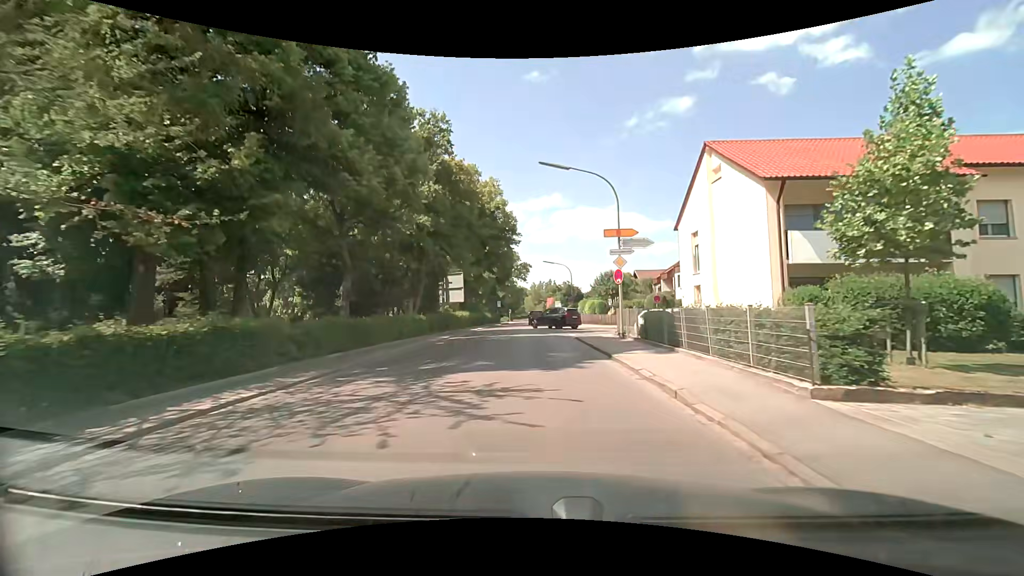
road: secondary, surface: asphalt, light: Day
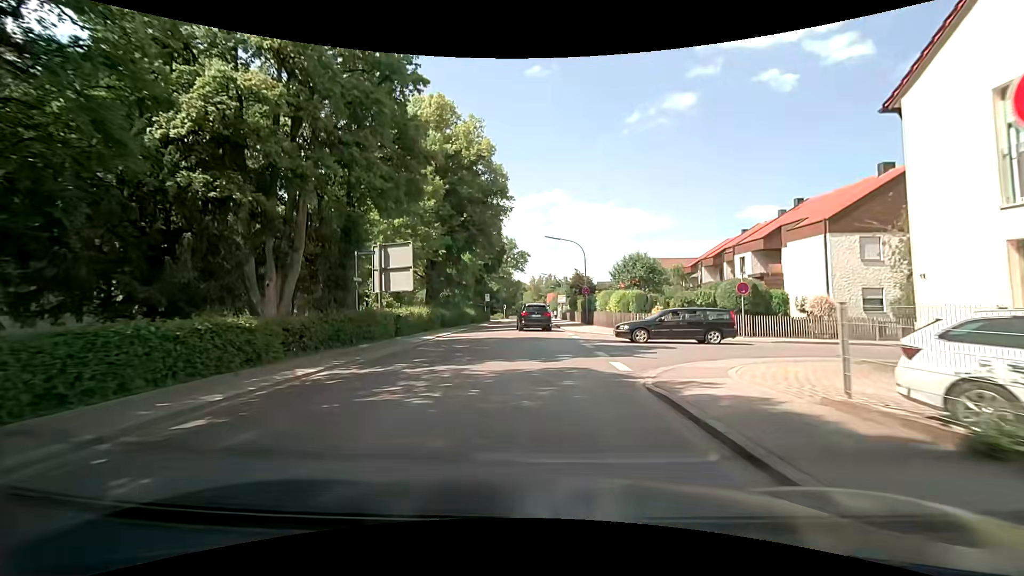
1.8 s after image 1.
(0.0, +17.4) m; 0°
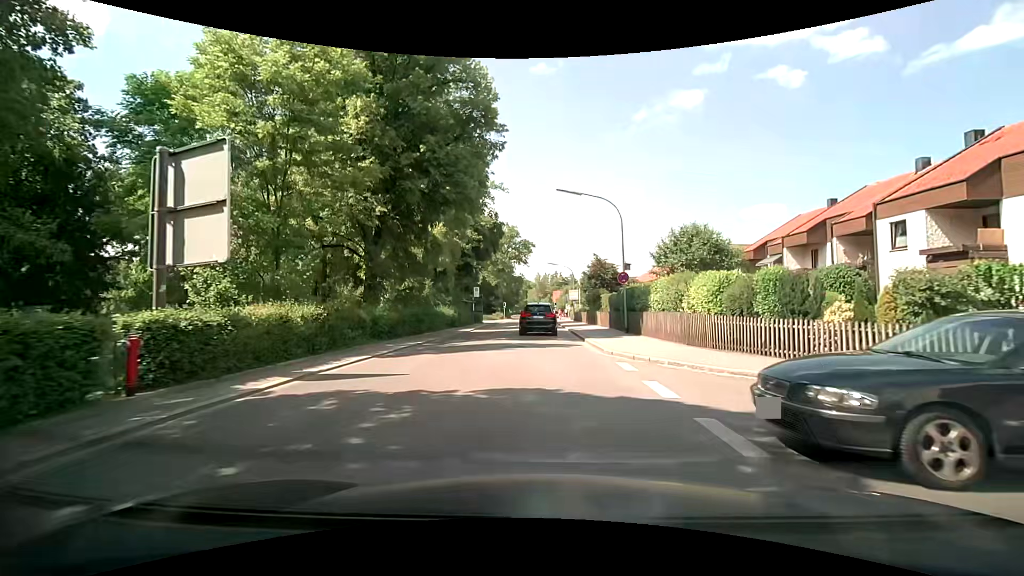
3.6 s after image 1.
(-0.1, +15.8) m; 0°
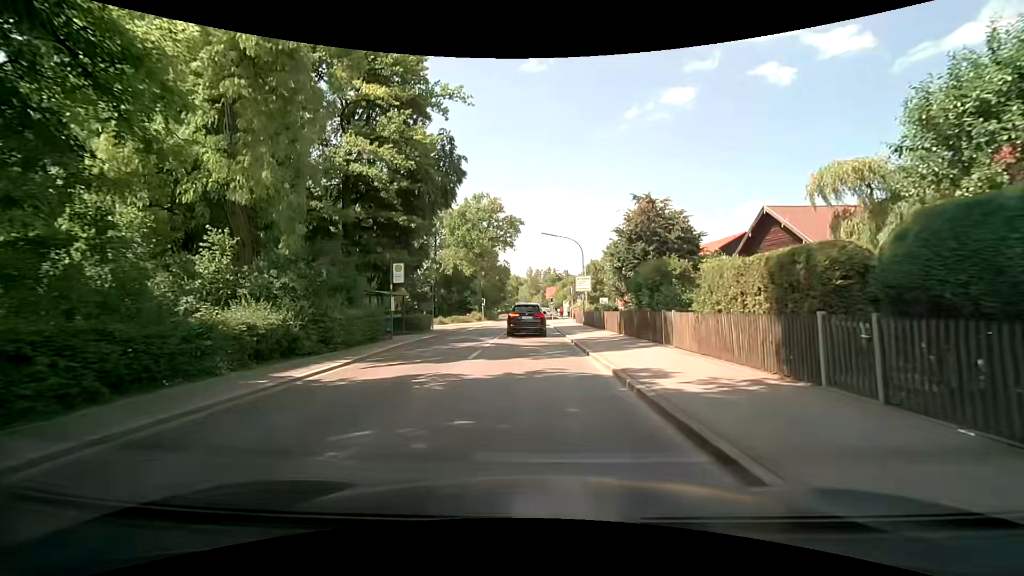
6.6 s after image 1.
(+0.3, +23.6) m; +1°
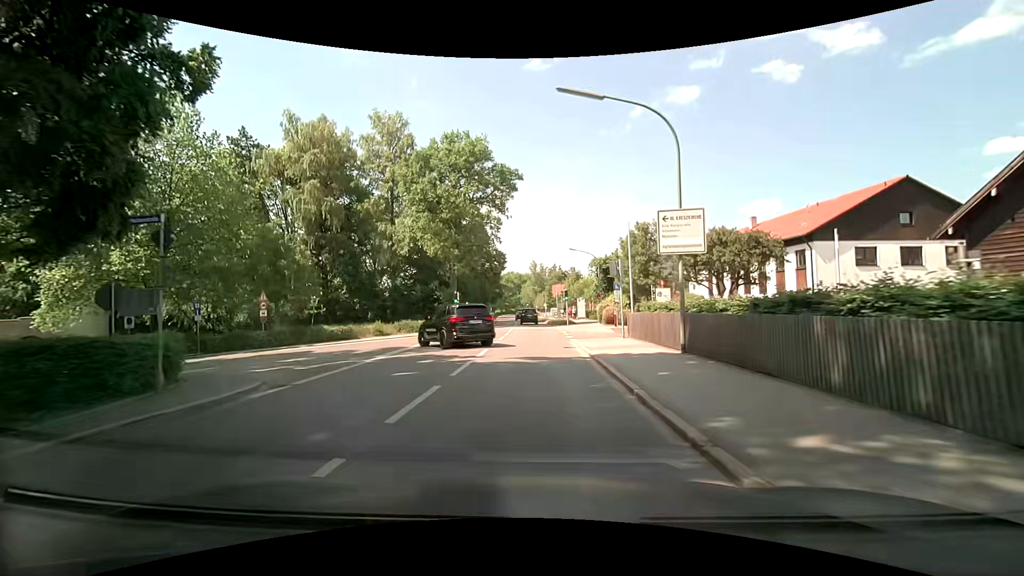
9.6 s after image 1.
(-0.3, +25.9) m; -1°
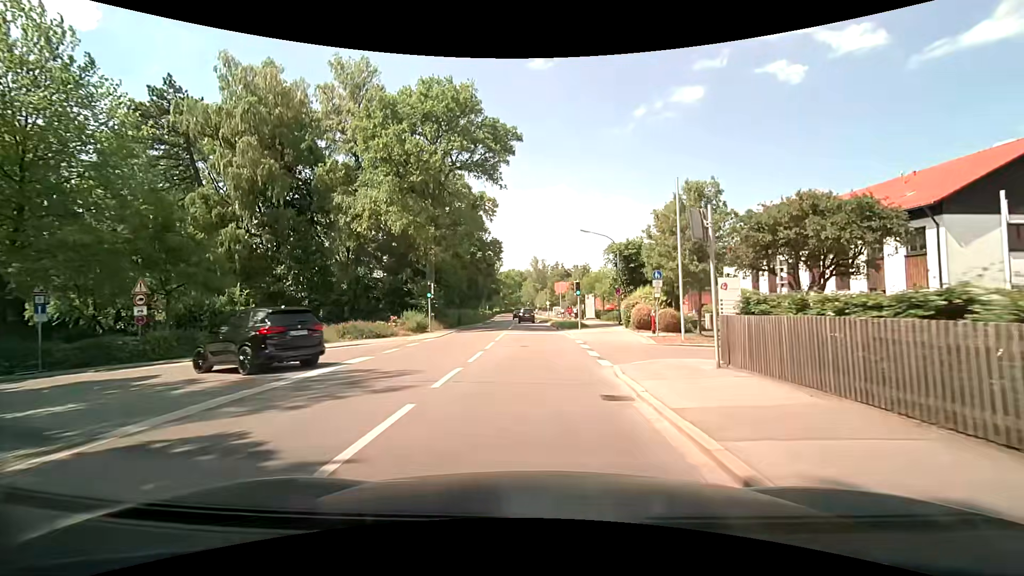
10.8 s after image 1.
(0.0, +11.1) m; 0°
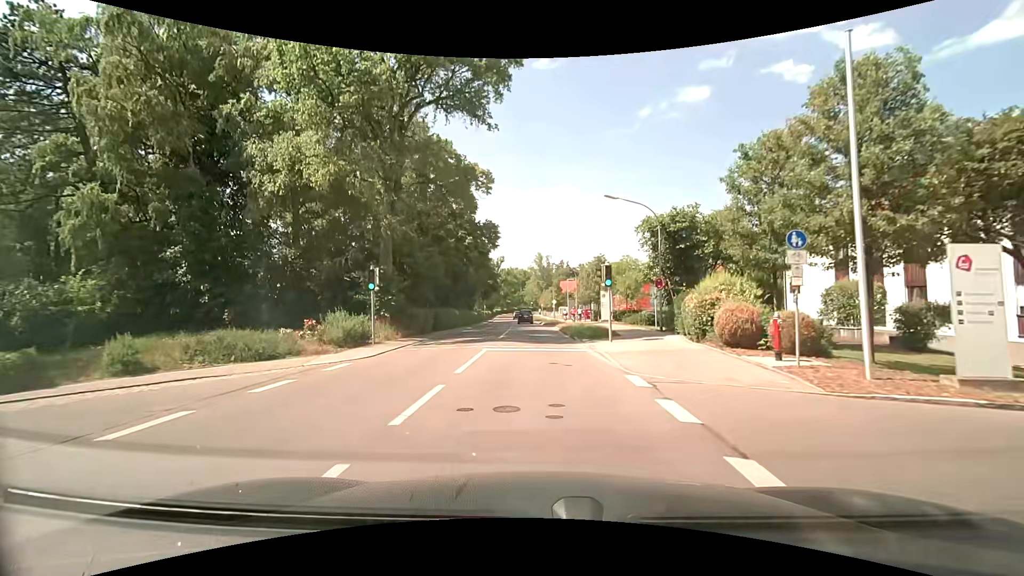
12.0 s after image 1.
(0.0, +11.9) m; -1°
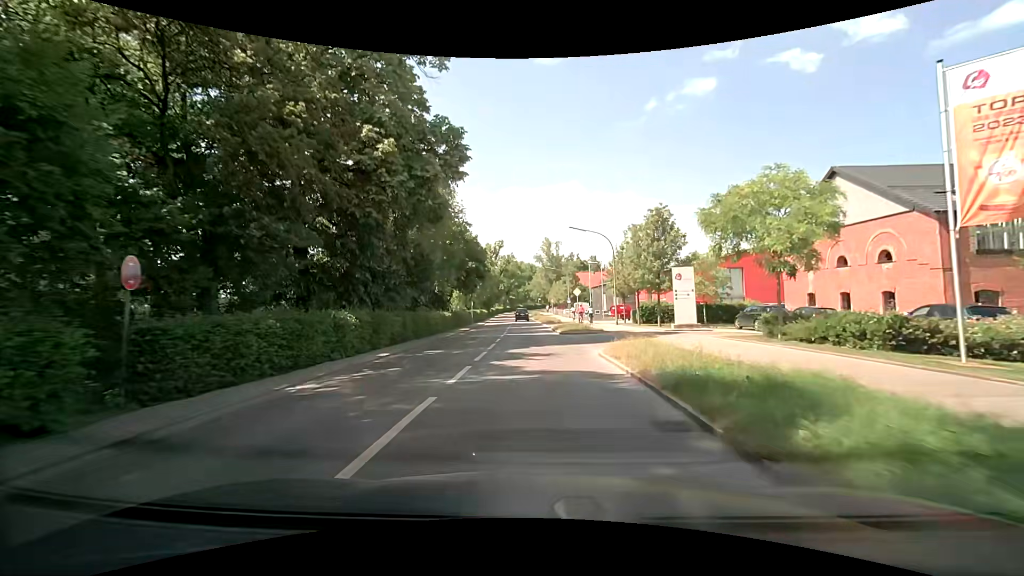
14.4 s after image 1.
(0.0, +25.9) m; -1°
(0, +10) (0, +20) (0, +30) (-1, +40) (-1, +50) (-1, +60) (-2, +70) (-2, +80) (-2, +90) (-3, +100) m
